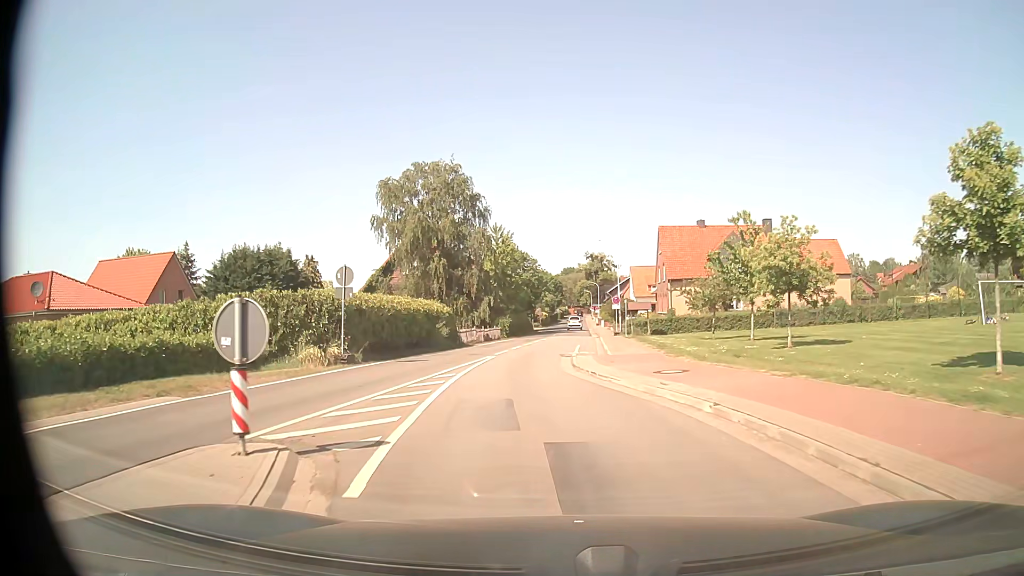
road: tertiary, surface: asphalt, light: Day
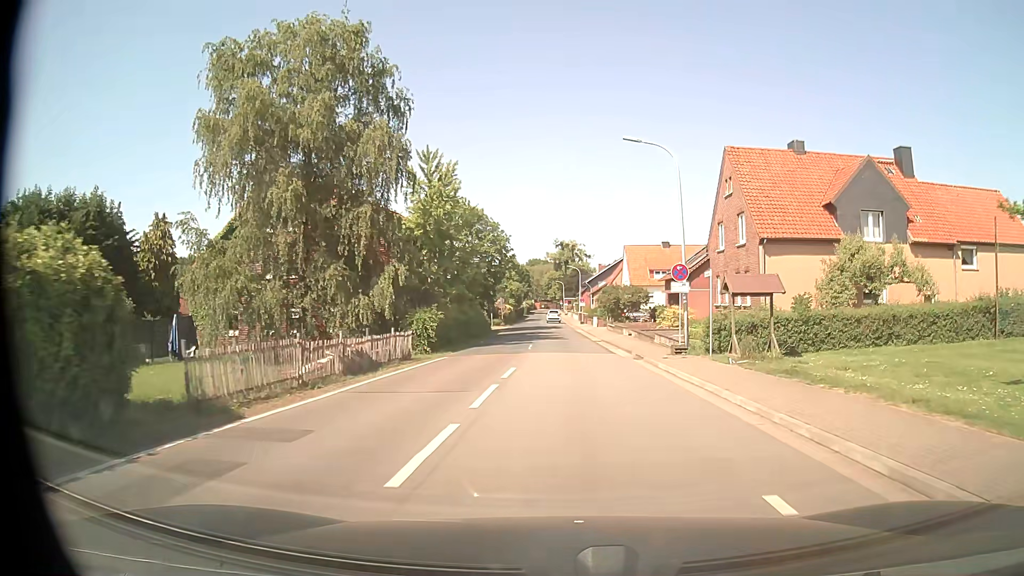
(-0.9, +29.8) m; +3°
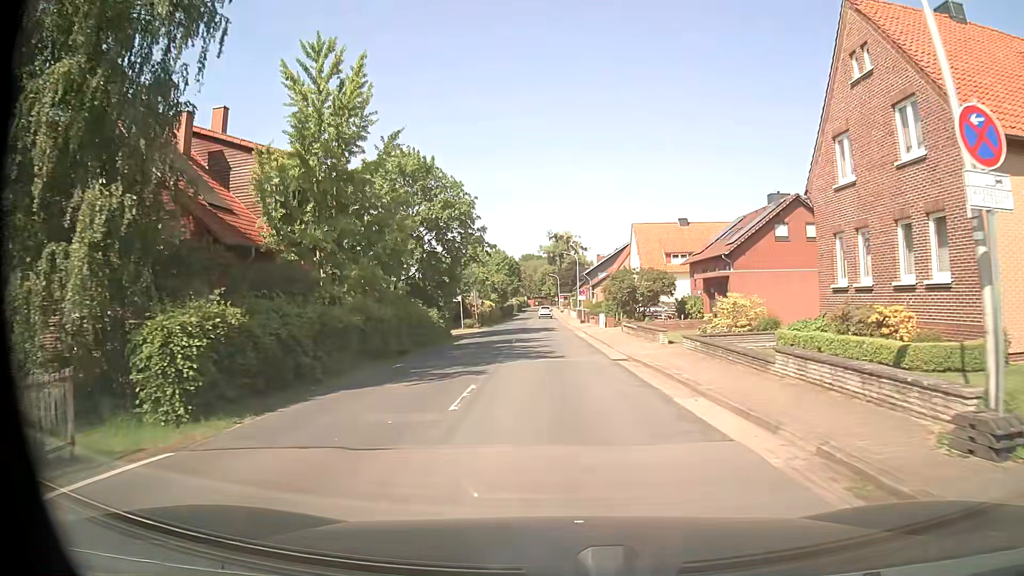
(+0.2, +17.5) m; 0°
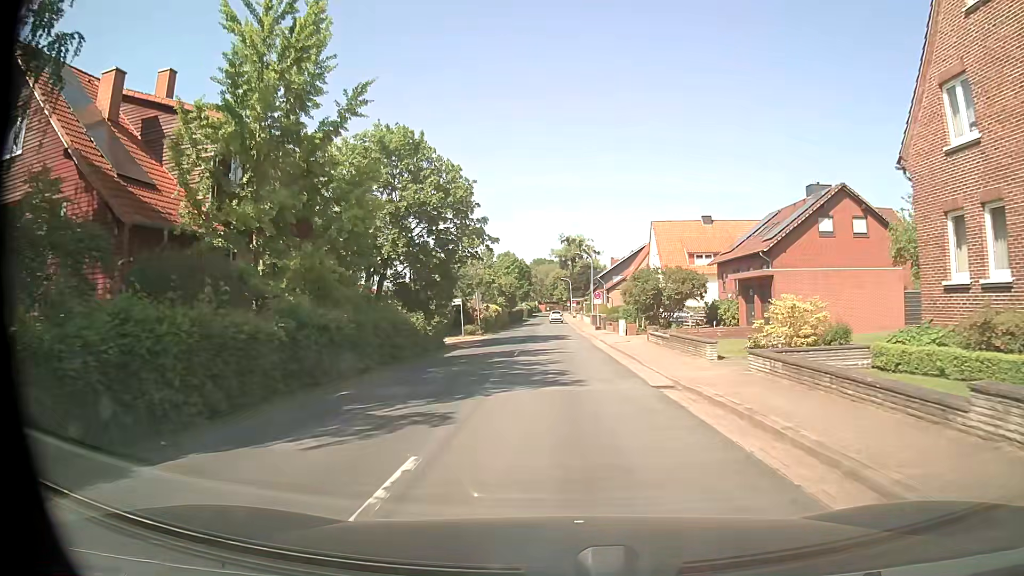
(-0.1, +5.9) m; -1°
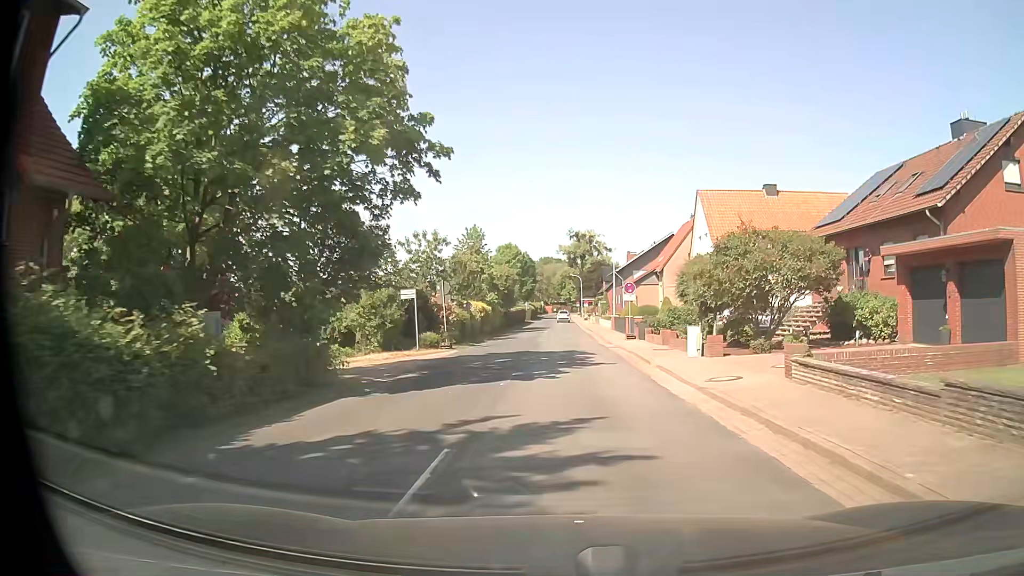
(-0.4, +17.5) m; 0°
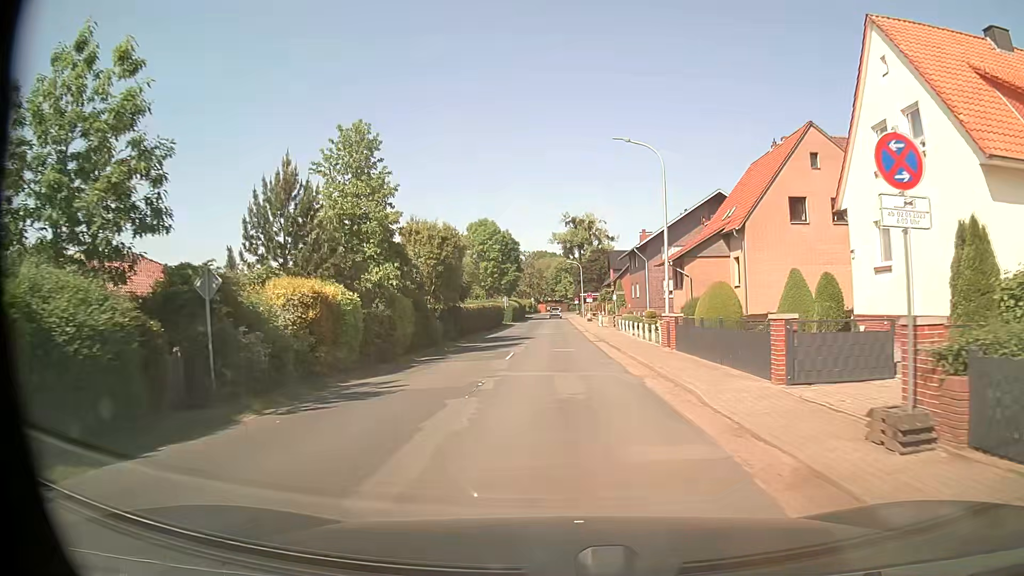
(+0.1, +29.4) m; 0°
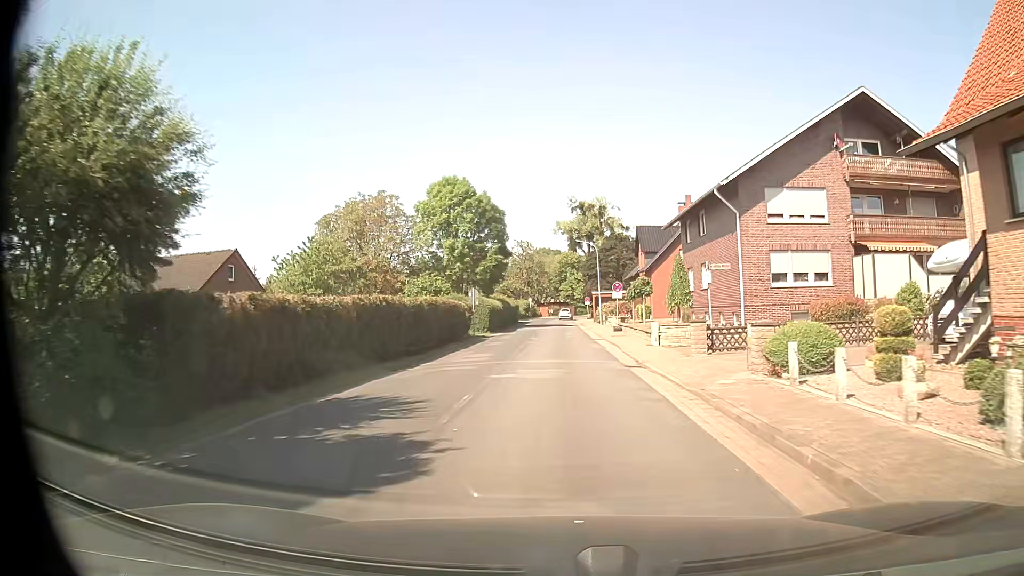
(-0.1, +29.0) m; 0°
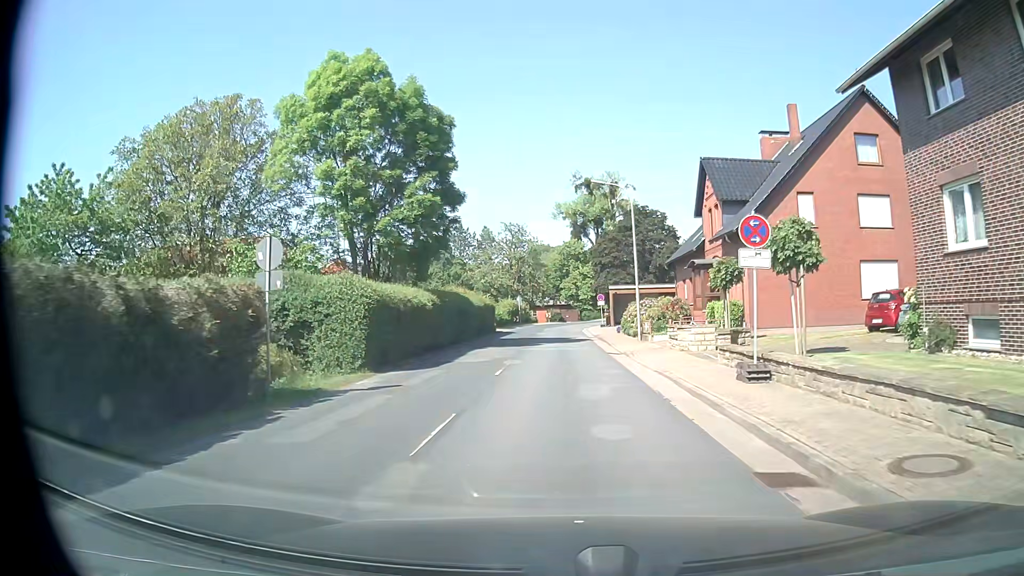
(+0.1, +29.2) m; 0°
(0, +10) (0, +20) (0, +30) (0, +40) (0, +50) (0, +60) (+1, +70) (+3, +80) (+7, +89) (+14, +96) m
